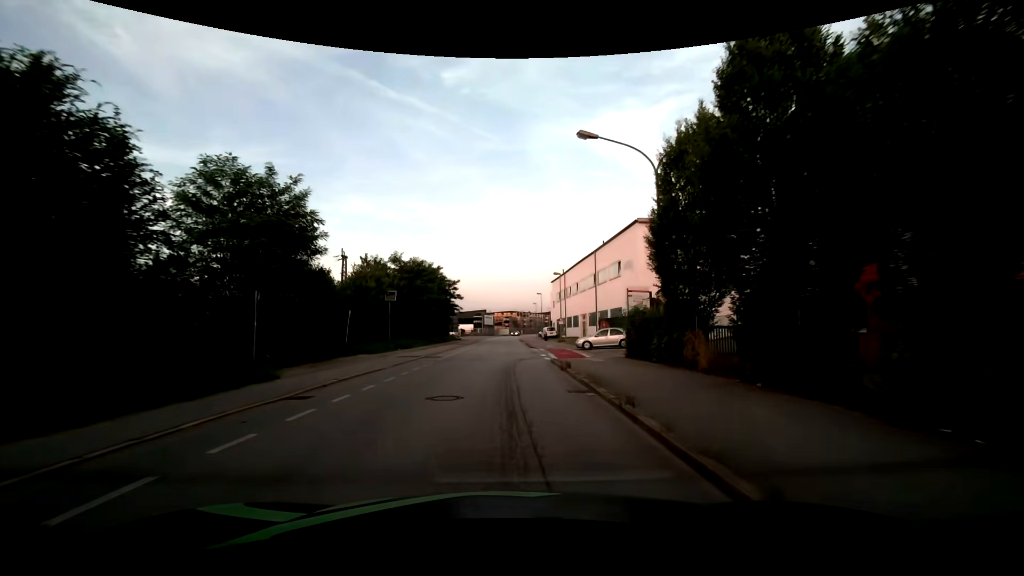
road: residential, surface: asphalt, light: Day
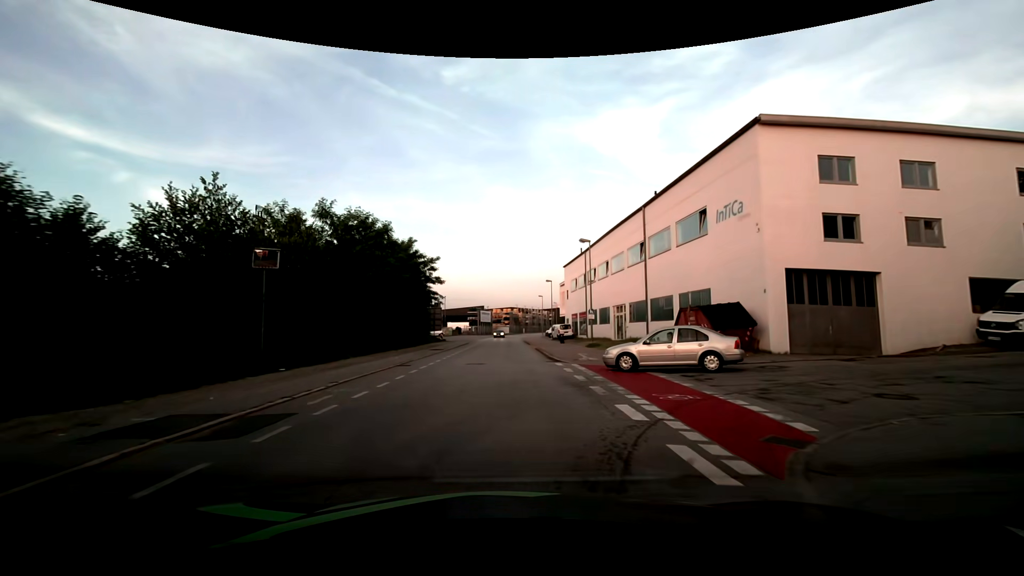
(0.0, +19.8) m; -1°
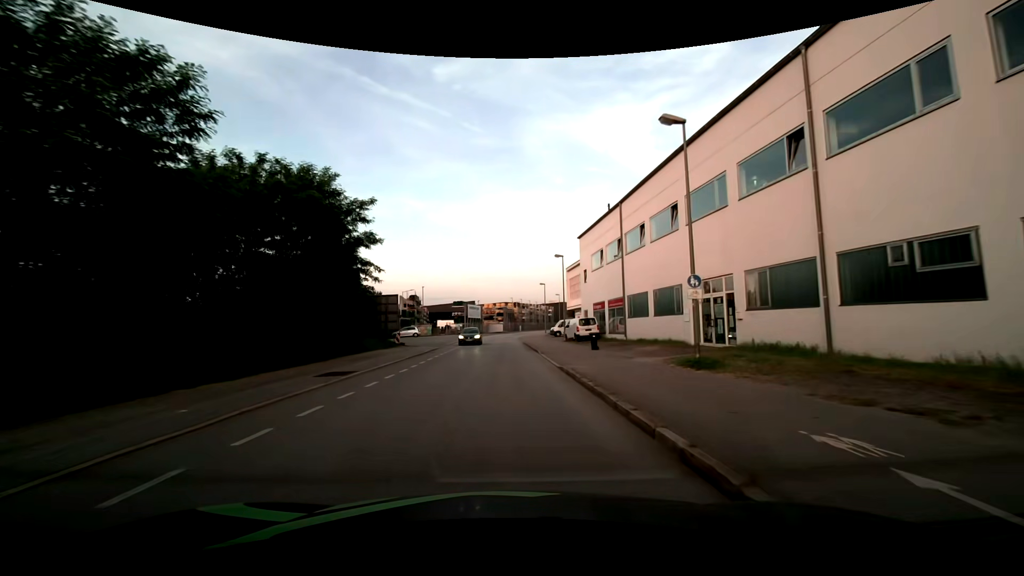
(+0.4, +20.5) m; +1°
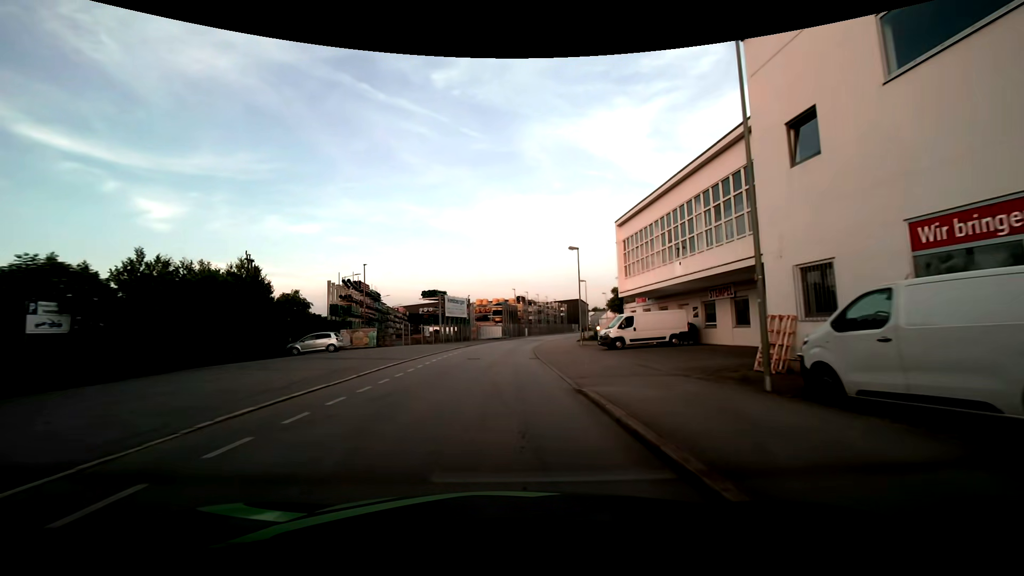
(0.0, +35.0) m; 0°
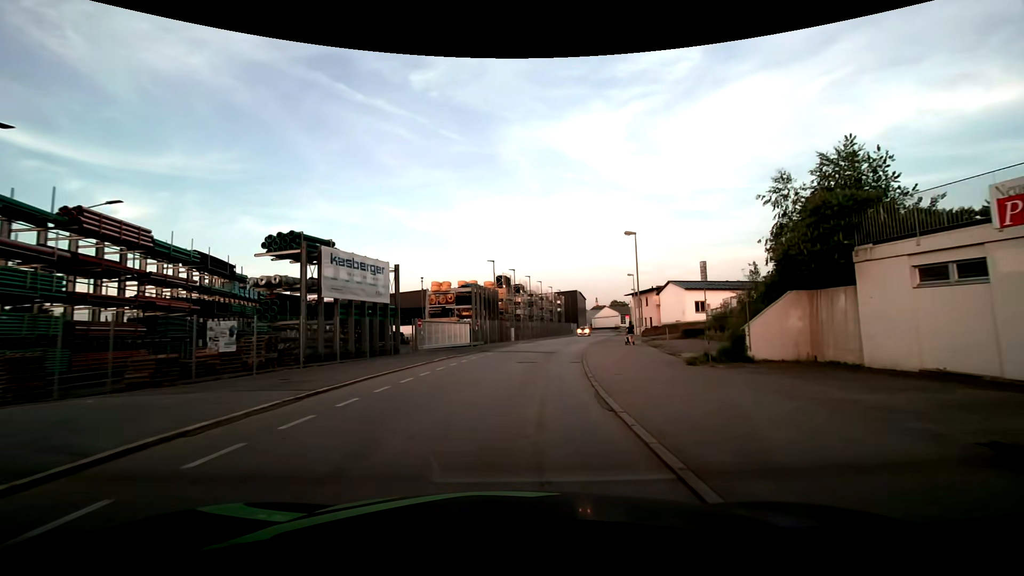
(0.0, +35.0) m; +2°
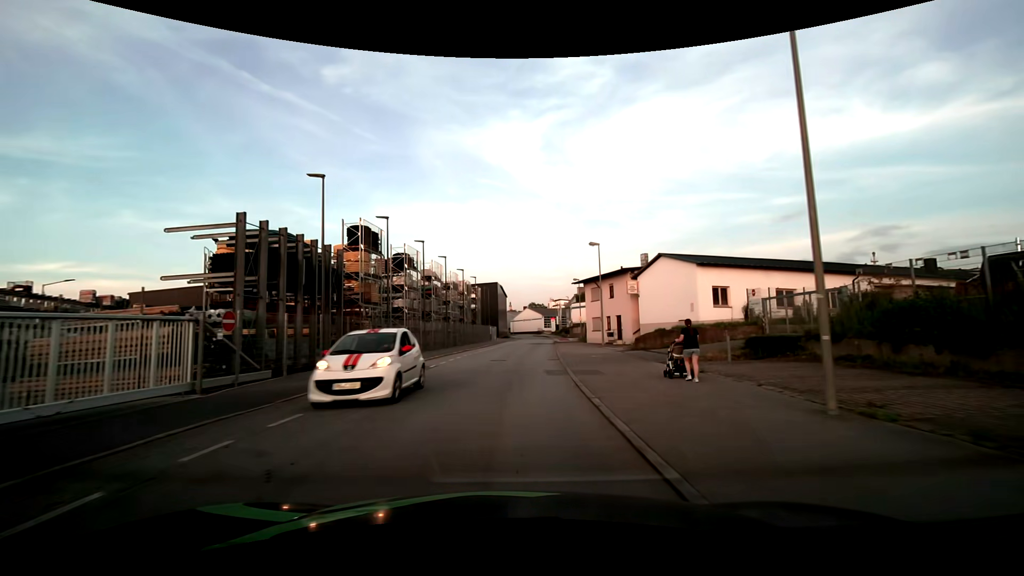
(+2.5, +27.2) m; +10°
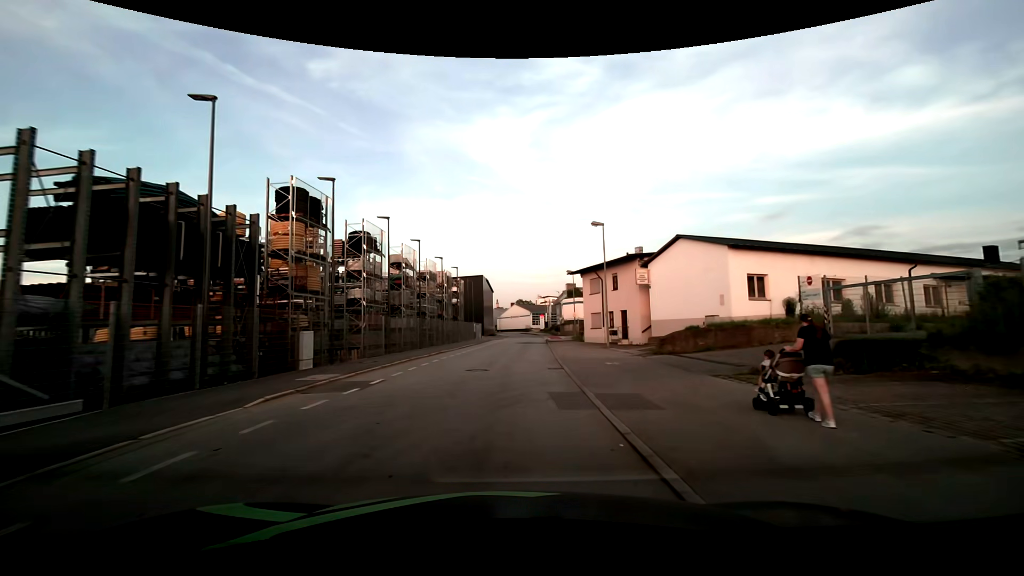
(+0.1, +6.7) m; +1°
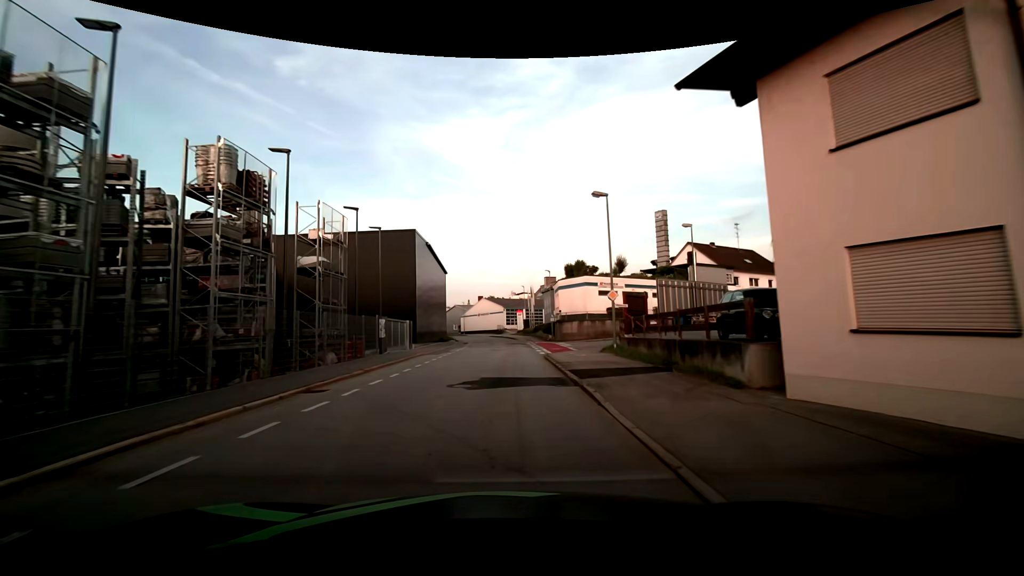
(+1.5, +34.5) m; +4°
(0, +10) (0, +20) (0, +30) (0, +40) (0, +50) (-1, +60) (-2, +70) (-3, +80) (-5, +90) (-8, +99) m
